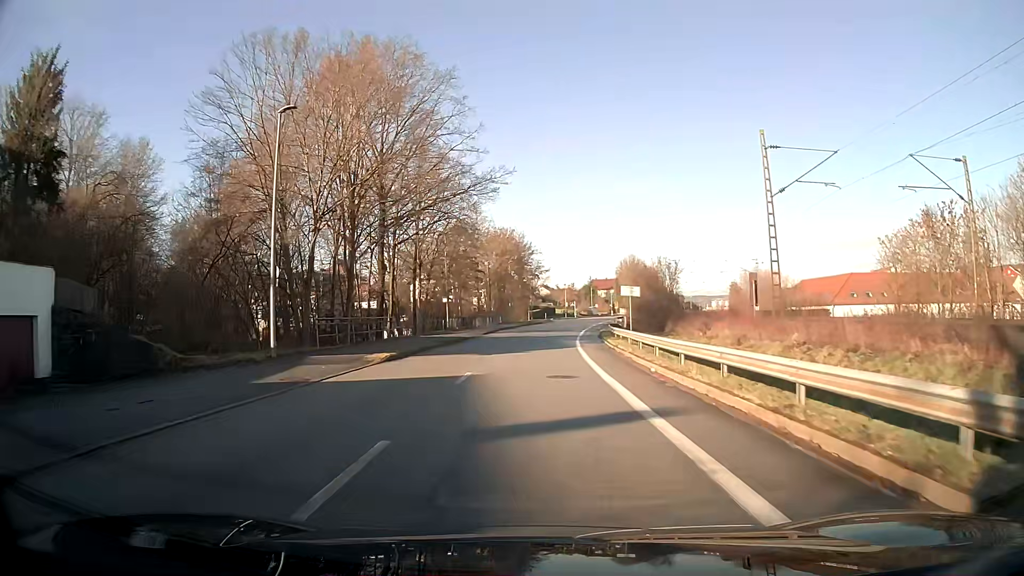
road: unclassified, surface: asphalt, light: Day
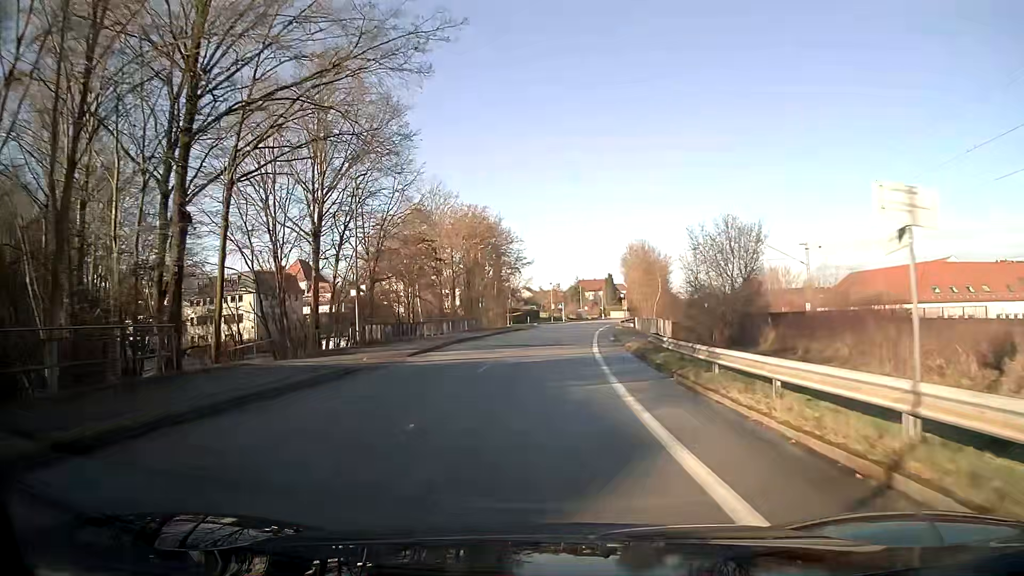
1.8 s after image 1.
(+0.4, +23.3) m; +2°
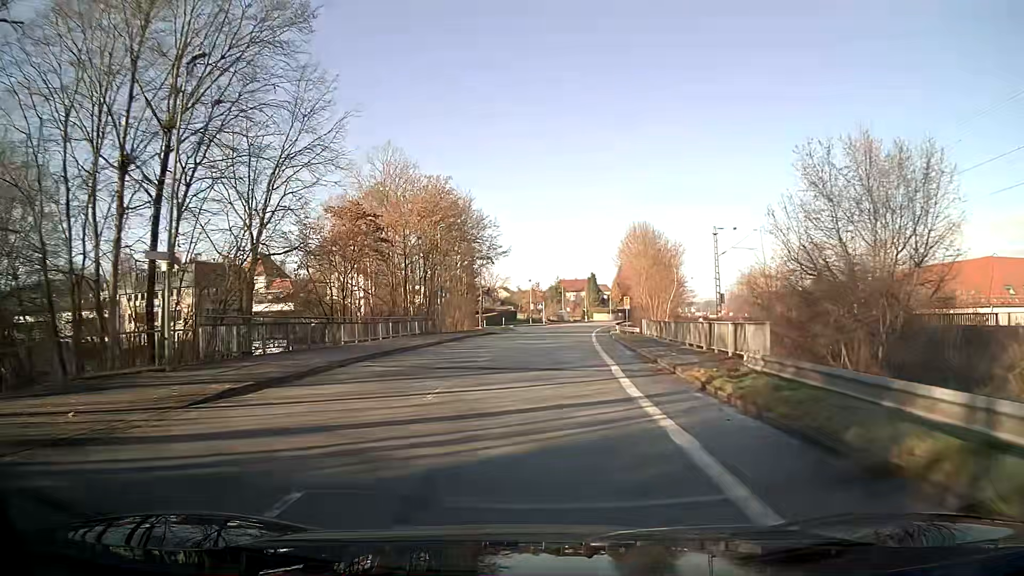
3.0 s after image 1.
(+0.2, +15.3) m; +2°
(0, +10) (0, +20) (+1, +30) (+1, +40) (+2, +50) (+3, +60) (+4, +70) (+5, +80) (+7, +90) (+8, +100) m
